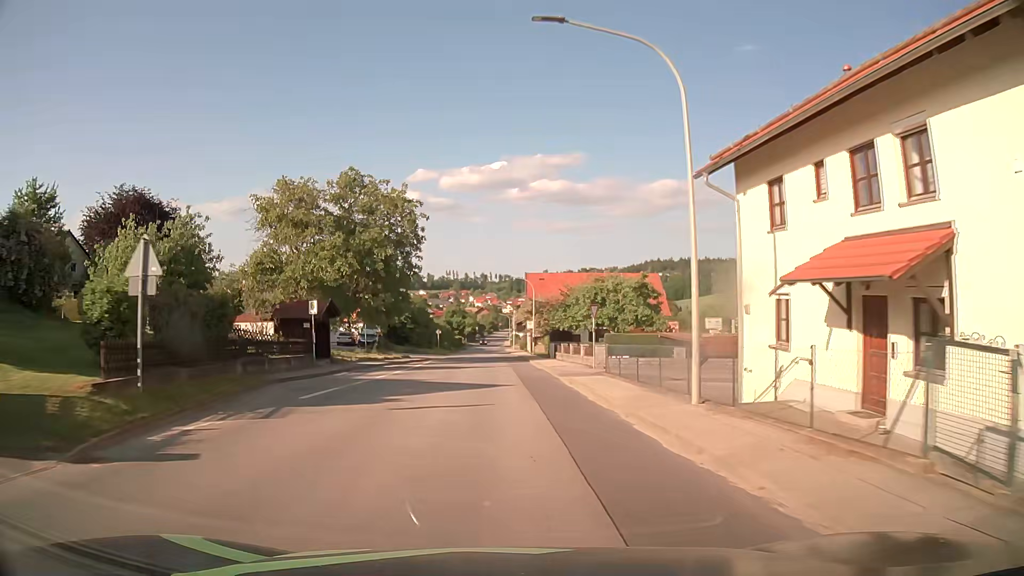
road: tertiary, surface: asphalt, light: Day
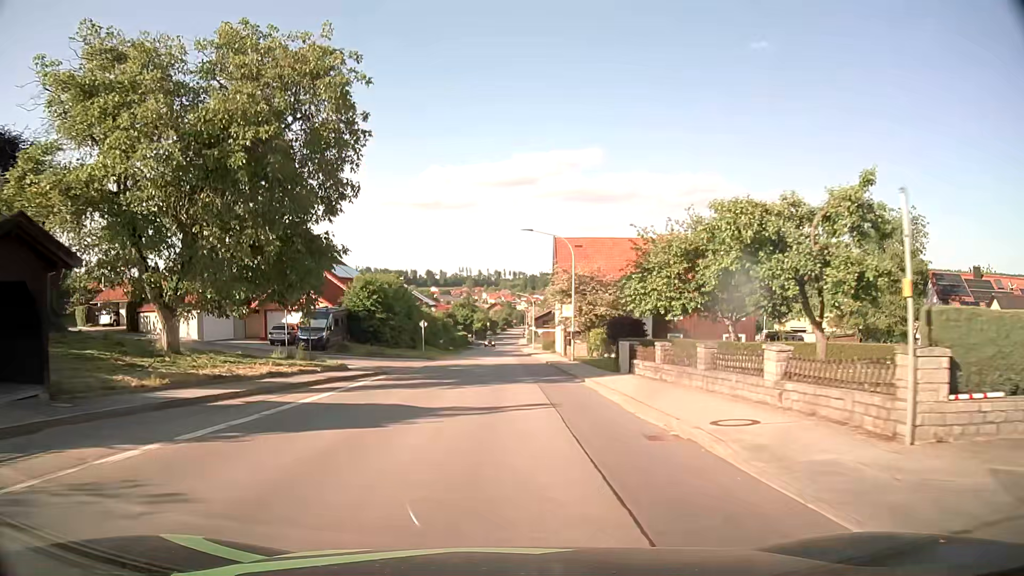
(-0.6, +24.4) m; -2°
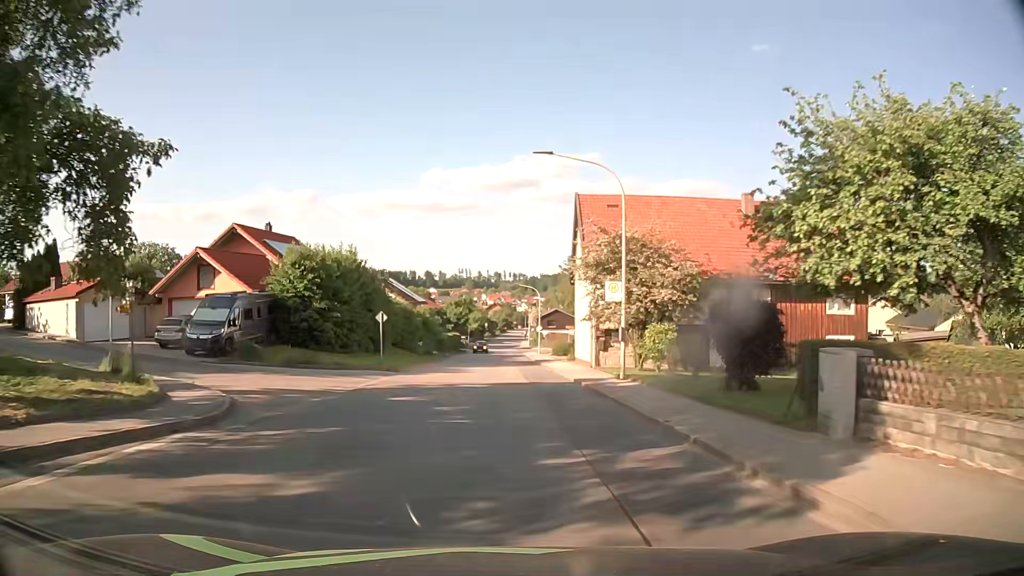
(0.0, +16.0) m; +1°
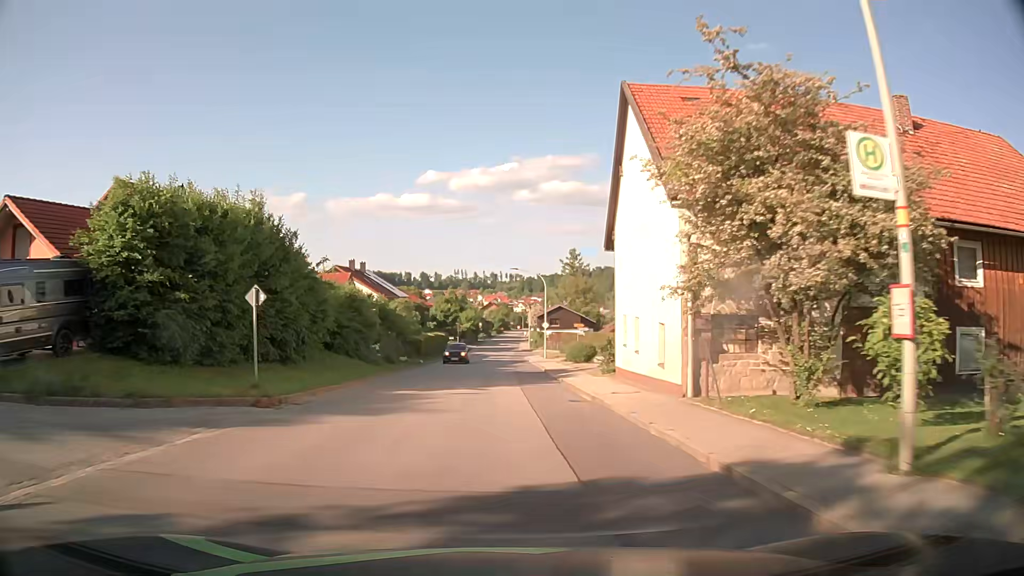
(-0.1, +15.9) m; 0°
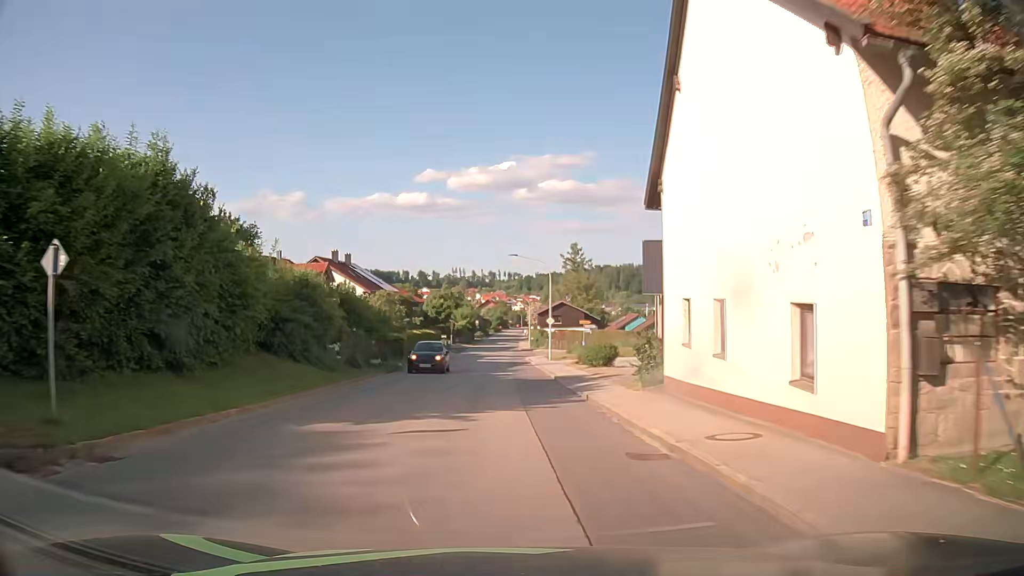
(0.0, +7.9) m; 0°
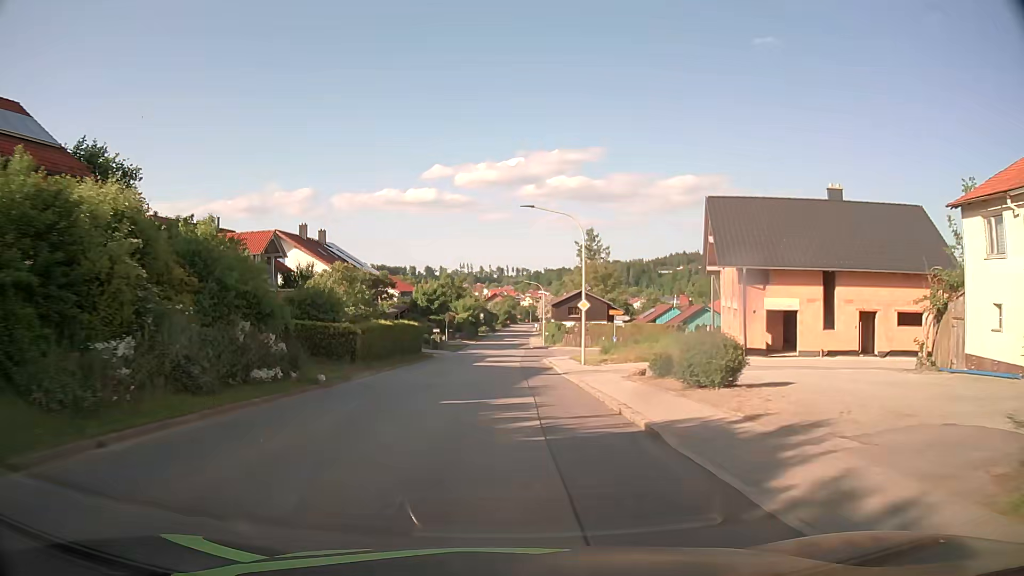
(-0.1, +15.8) m; -1°
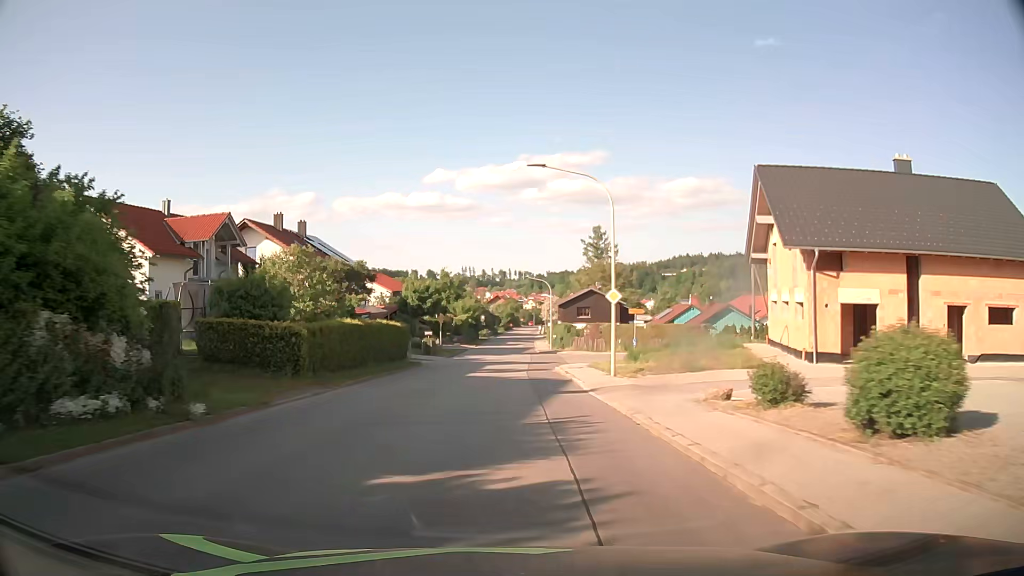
(+0.1, +7.9) m; 0°
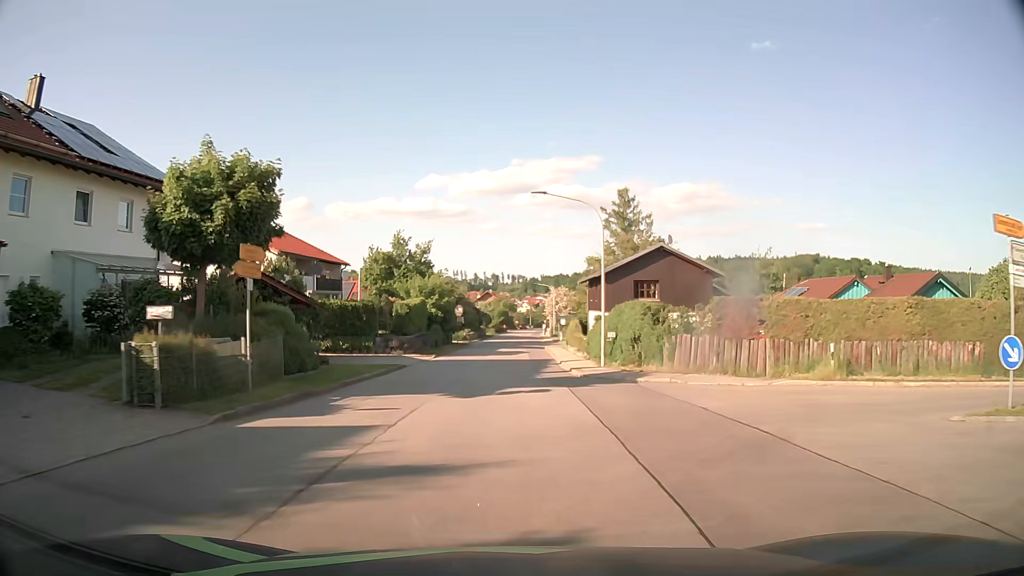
(+0.3, +39.5) m; +1°
(0, +10) (0, +20) (0, +30) (+1, +40) (+1, +50) (+1, +60) (+2, +70) (+2, +80) (+3, +90) (+3, +100) m
